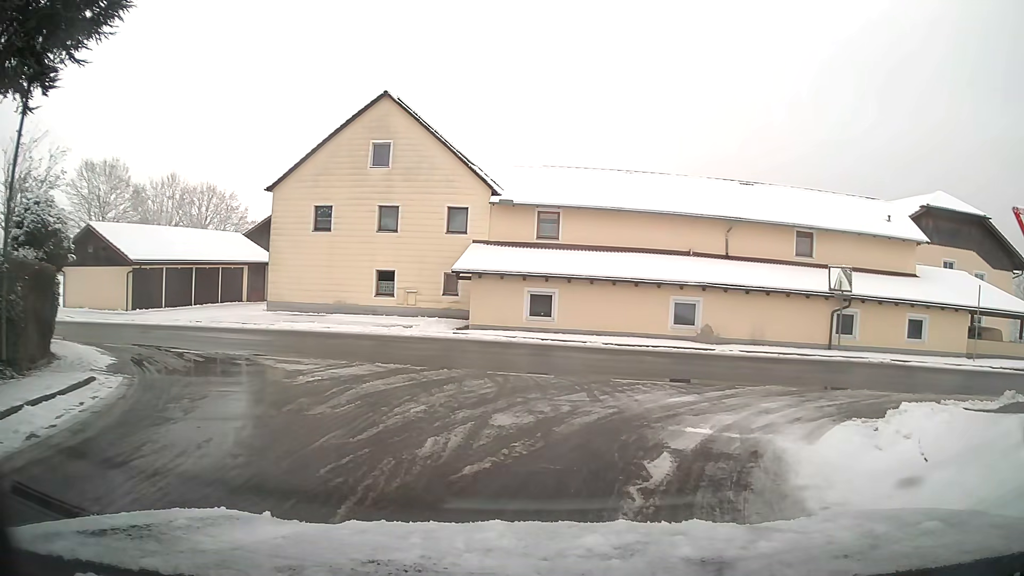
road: unclassified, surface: asphalt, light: Day
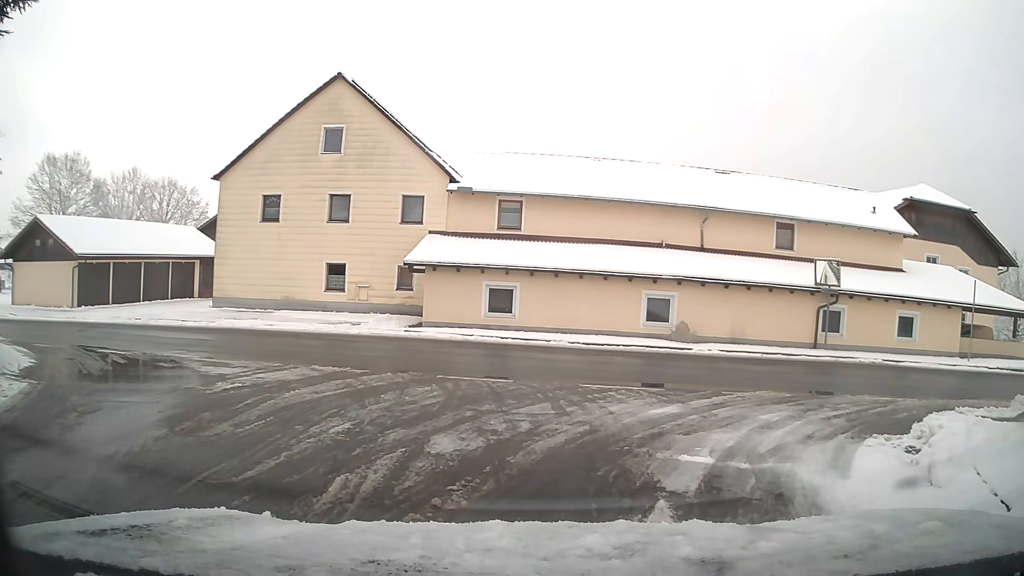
(+0.1, +2.0) m; +4°
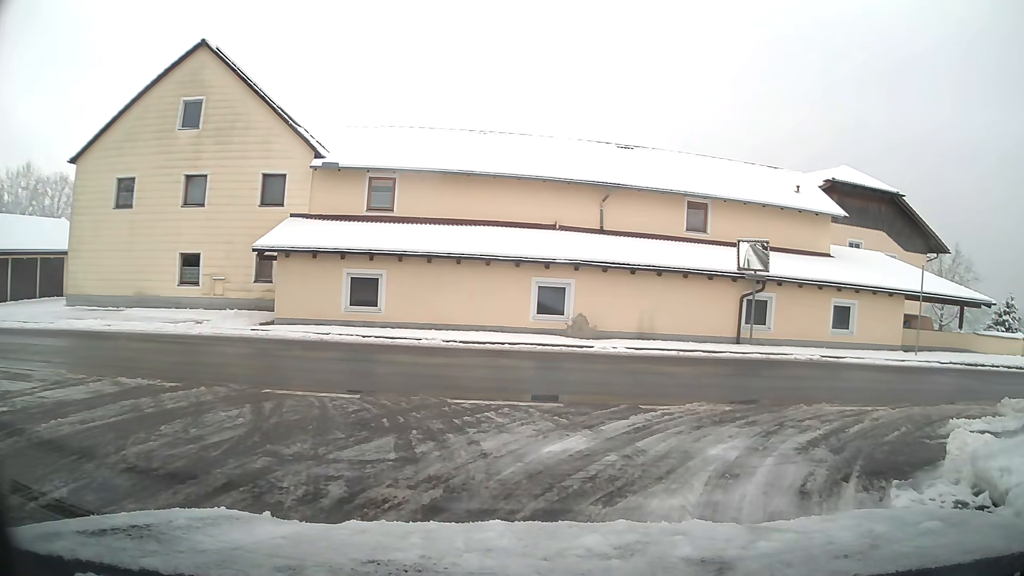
(+0.3, +3.4) m; +9°
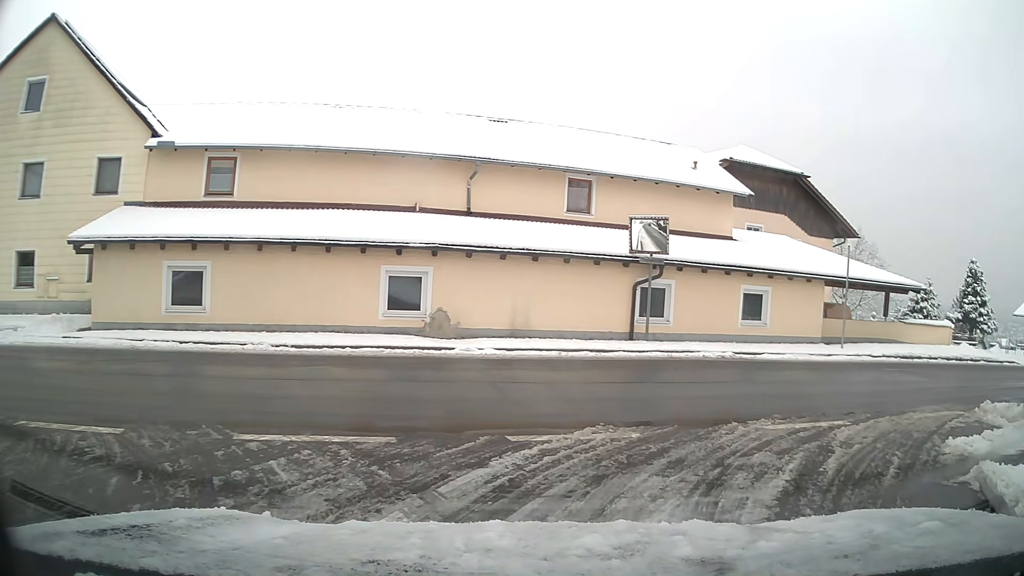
(+0.3, +3.2) m; +10°
